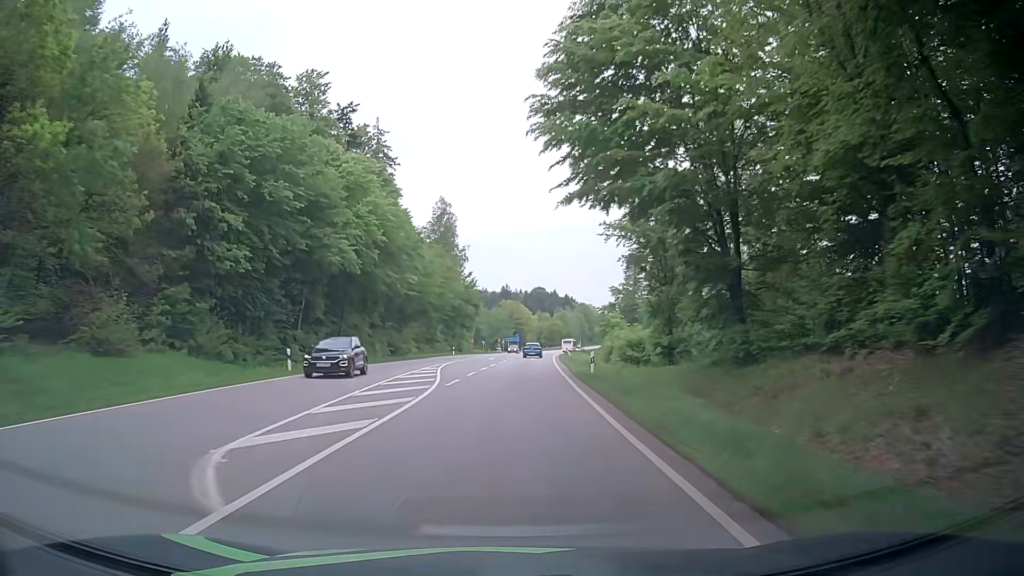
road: secondary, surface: asphalt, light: Day
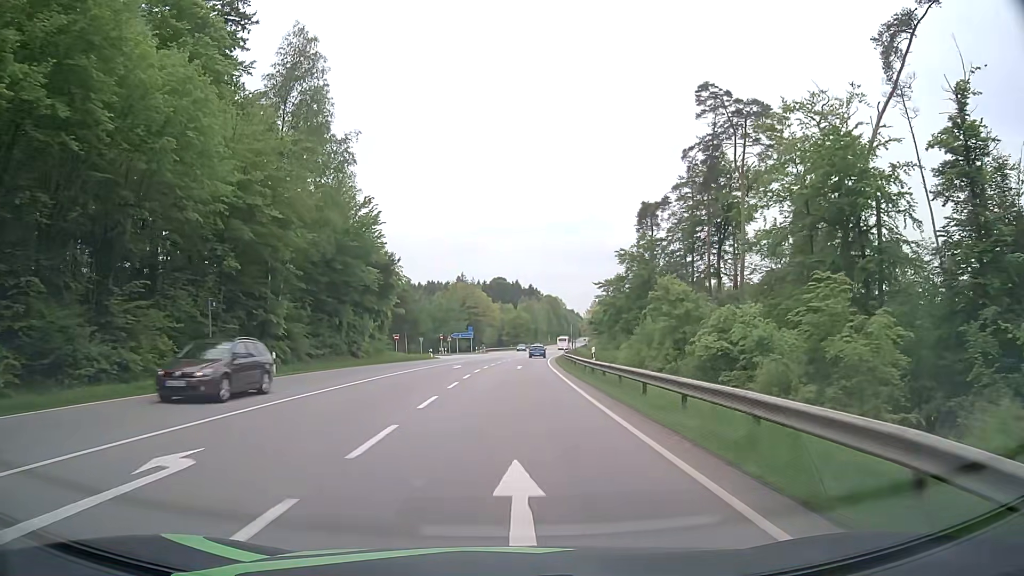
(+1.6, +54.1) m; +4°
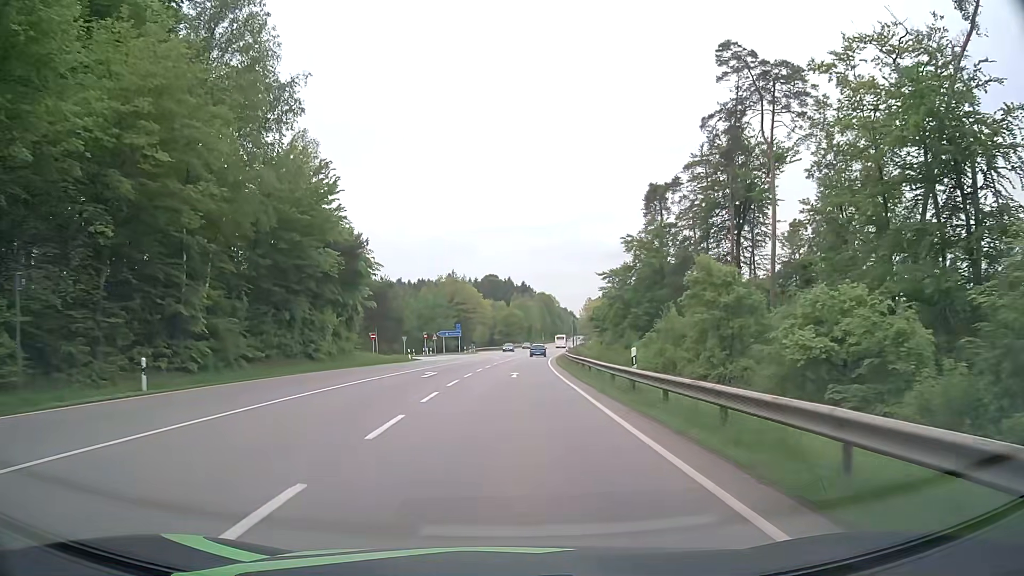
(0.0, +10.8) m; 0°
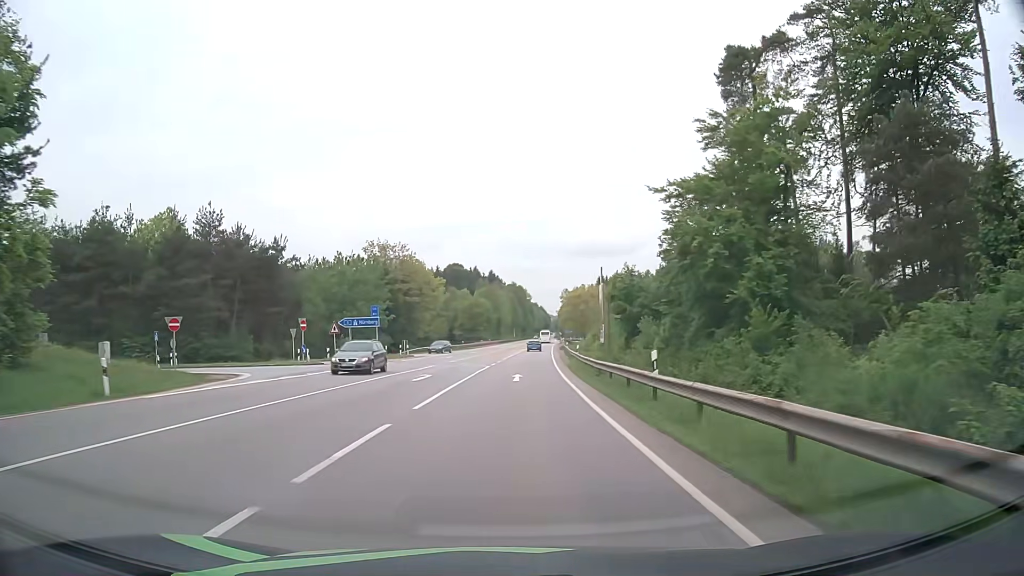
(+1.0, +43.3) m; +2°
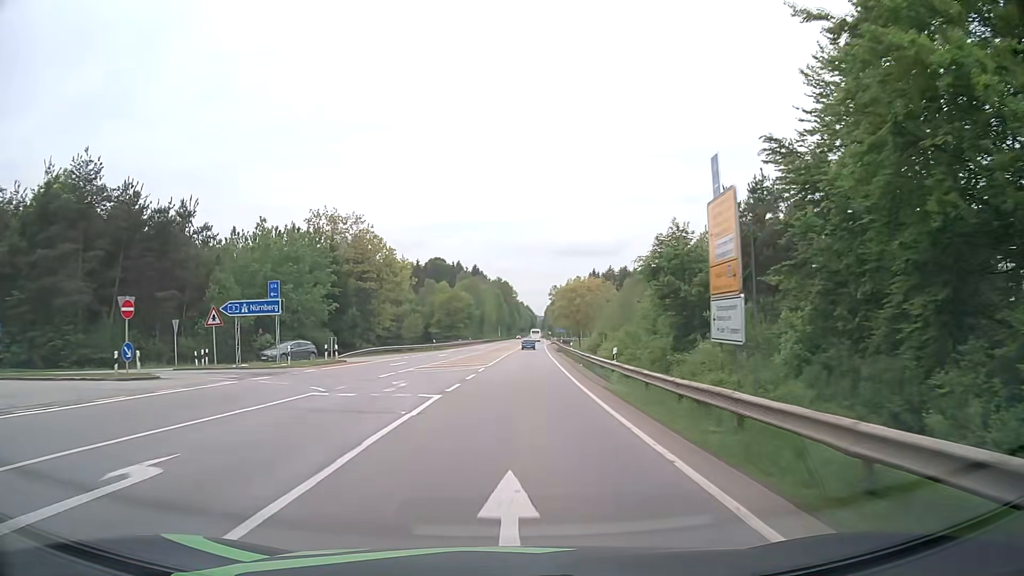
(+0.3, +21.6) m; +2°
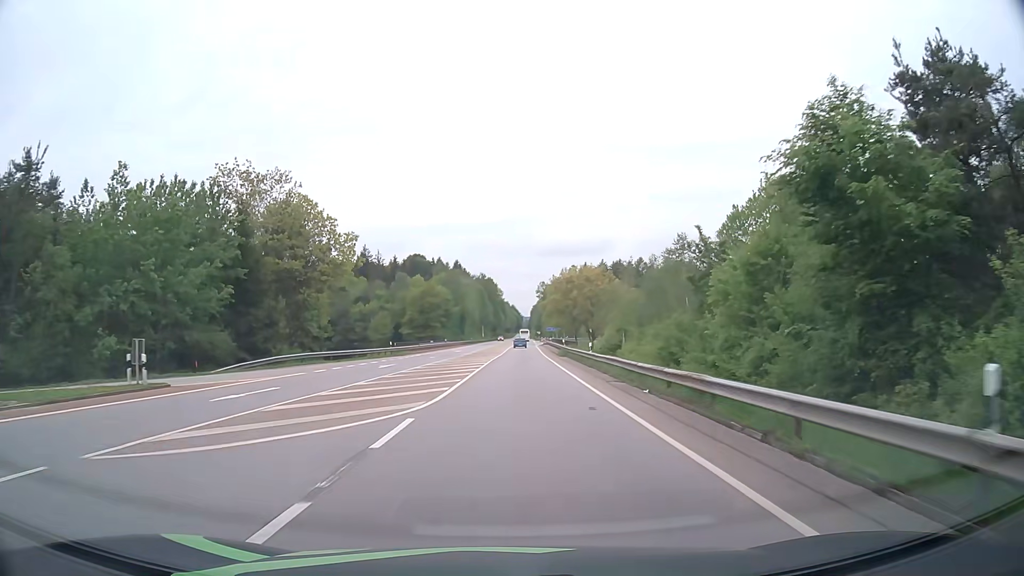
(+0.3, +21.6) m; +1°
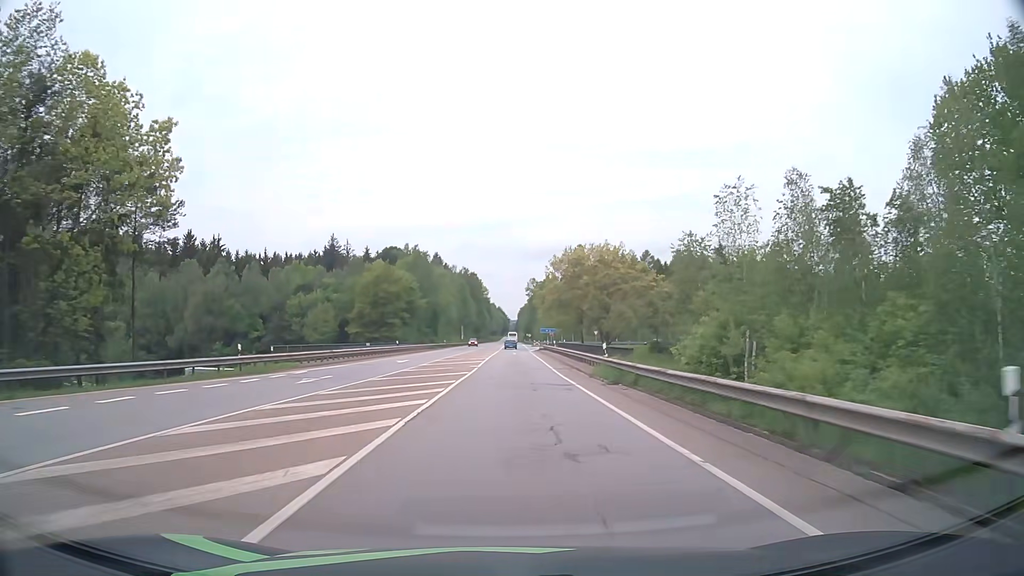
(+0.4, +32.3) m; +1°
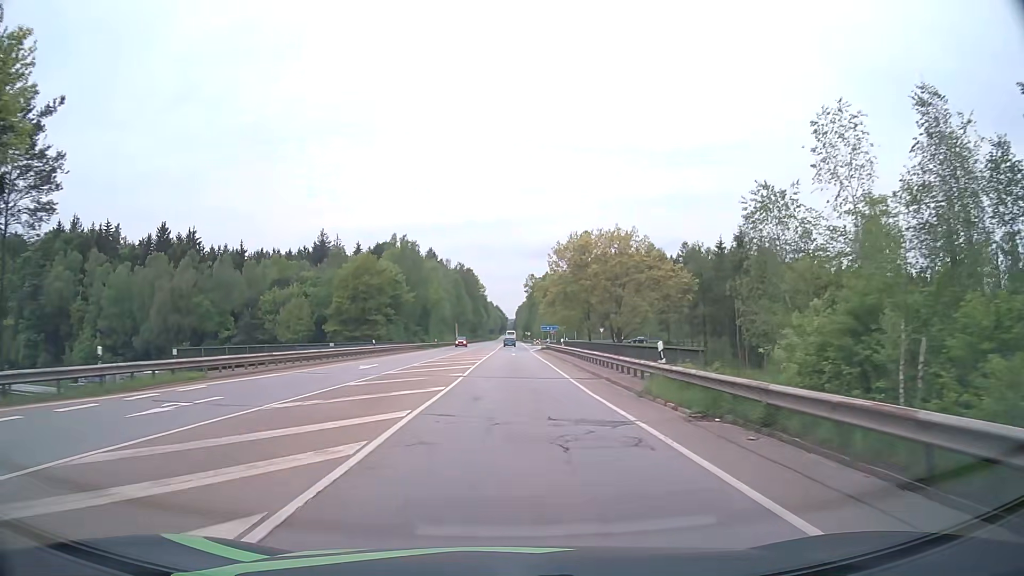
(0.0, +10.7) m; 0°
(0, +10) (0, +20) (0, +30) (0, +40) (0, +50) (0, +60) (0, +70) (0, +80) (+1, +90) (+1, +100) m
